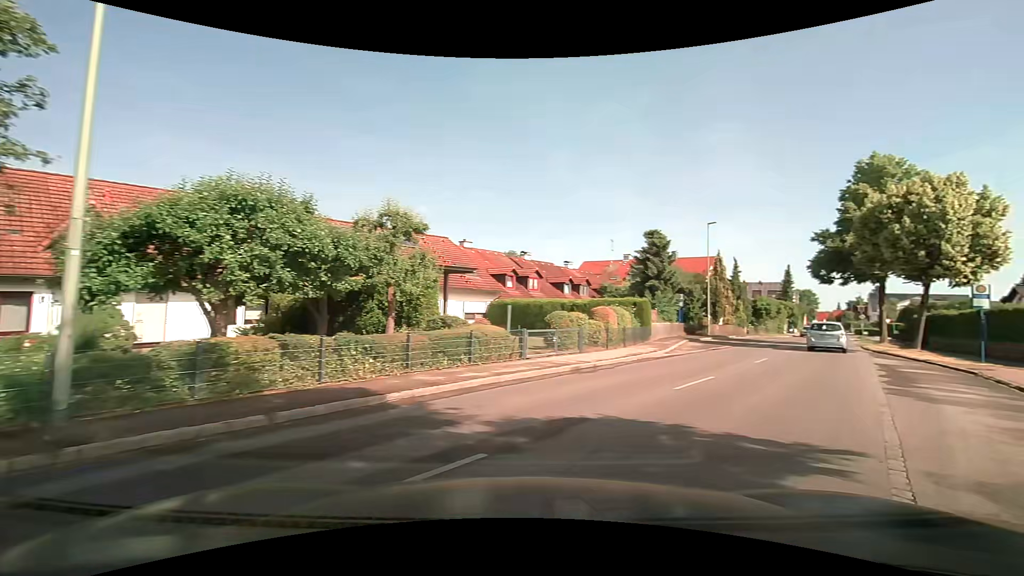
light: Day
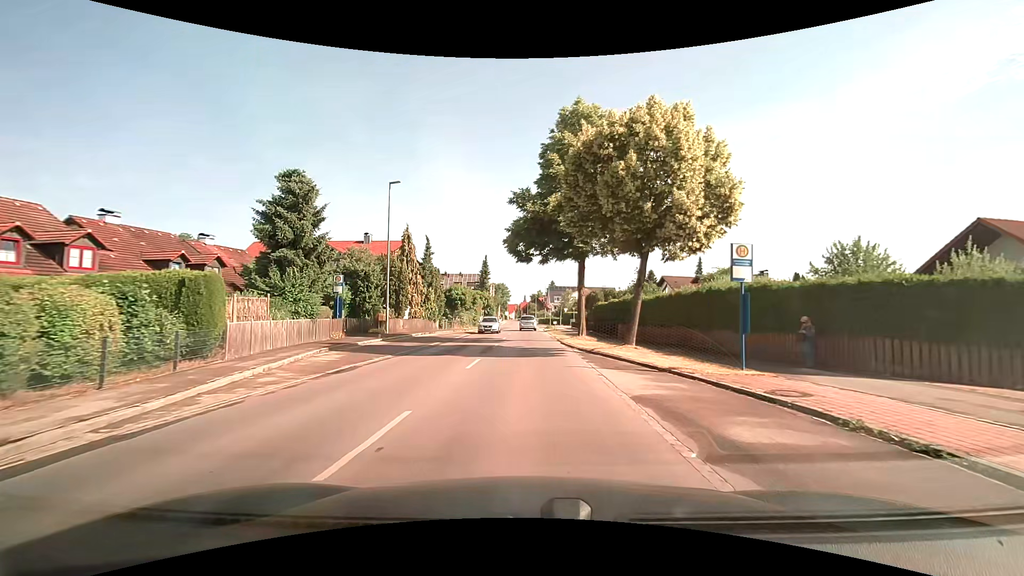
(+6.4, +13.7) m; +33°
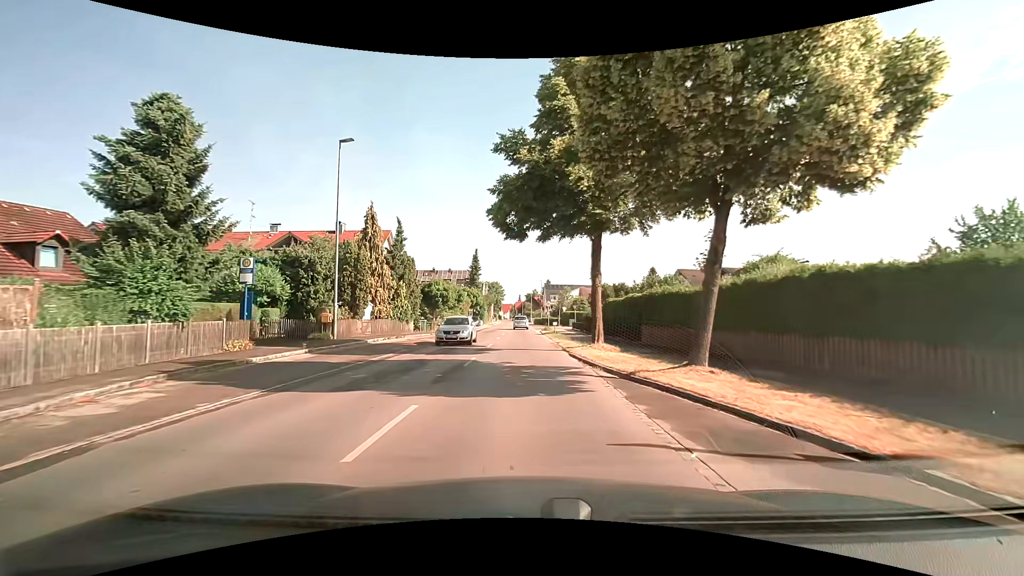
(0.0, +8.6) m; 0°
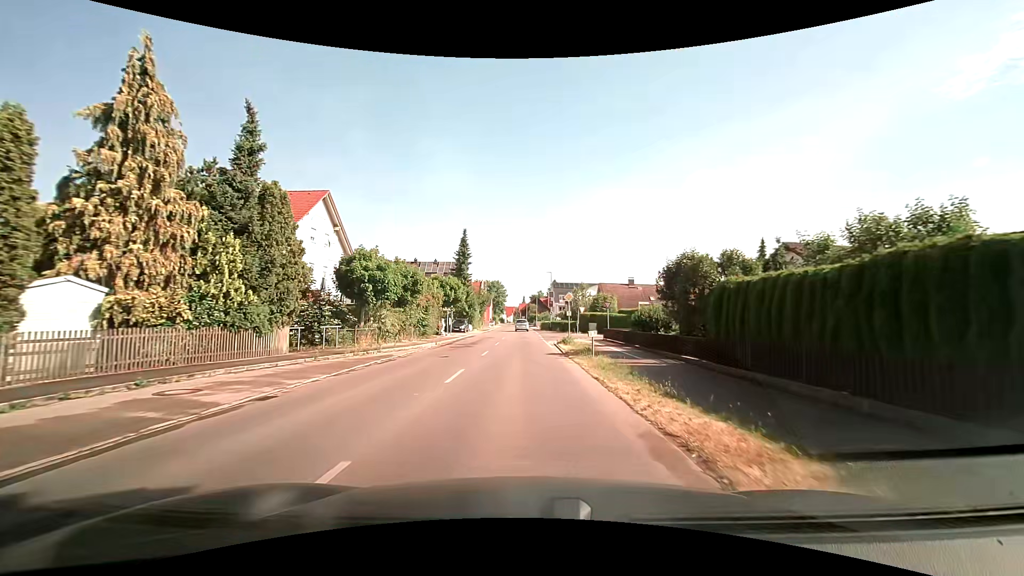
(0.0, +21.2) m; -1°
